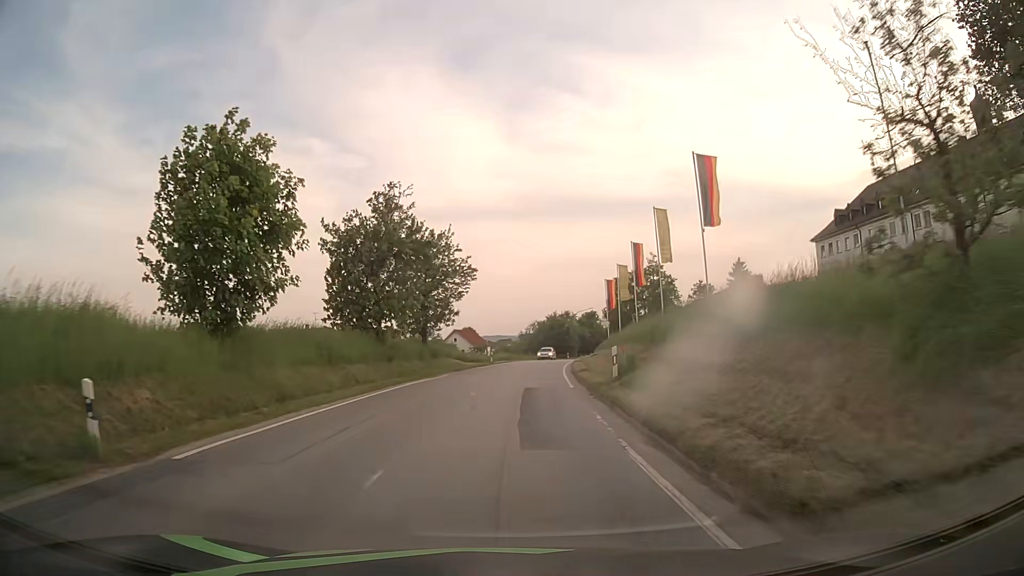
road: secondary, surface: asphalt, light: Day
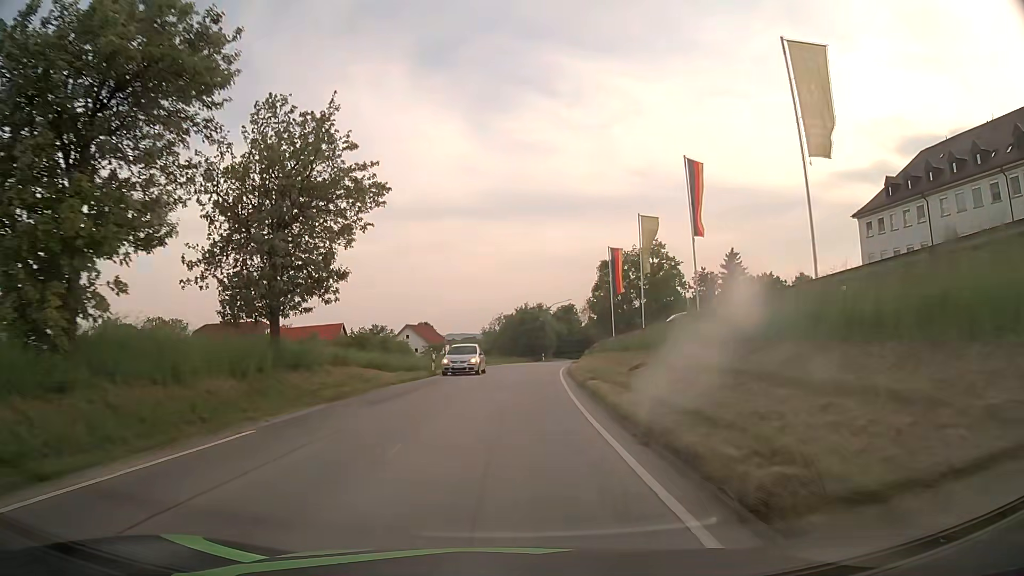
(+0.7, +22.0) m; +3°
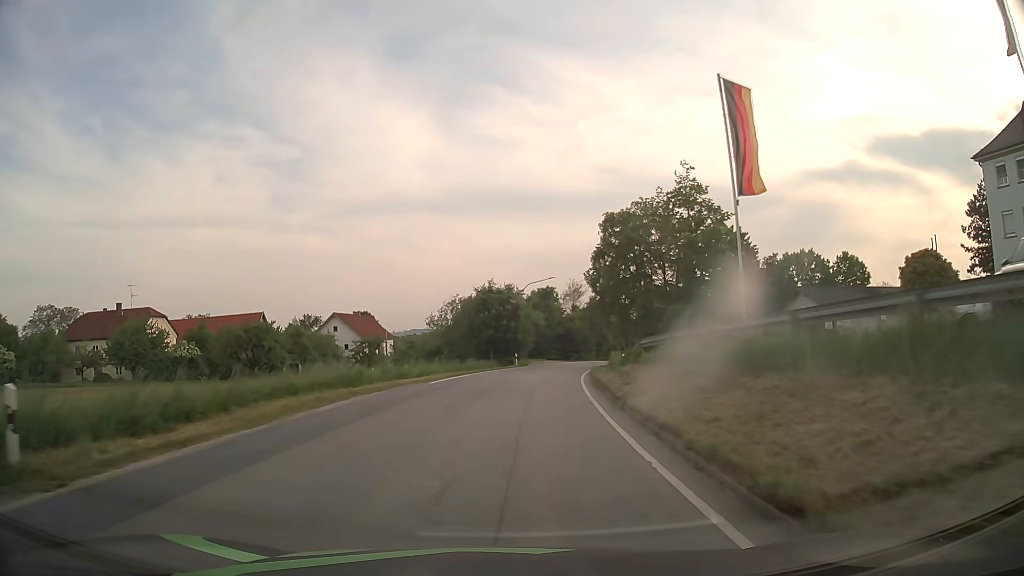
(+0.7, +29.6) m; +3°
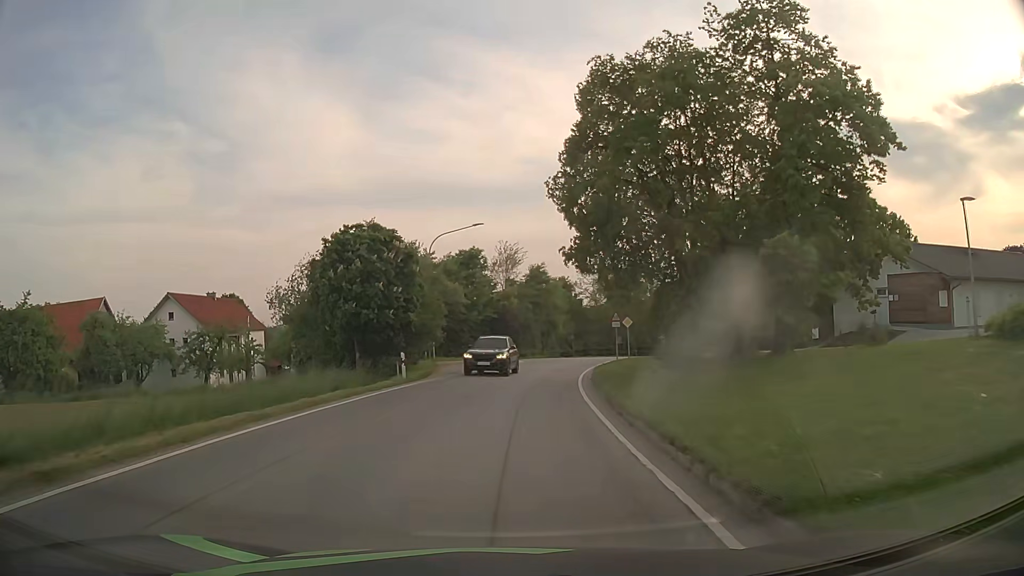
(+1.6, +29.7) m; +7°
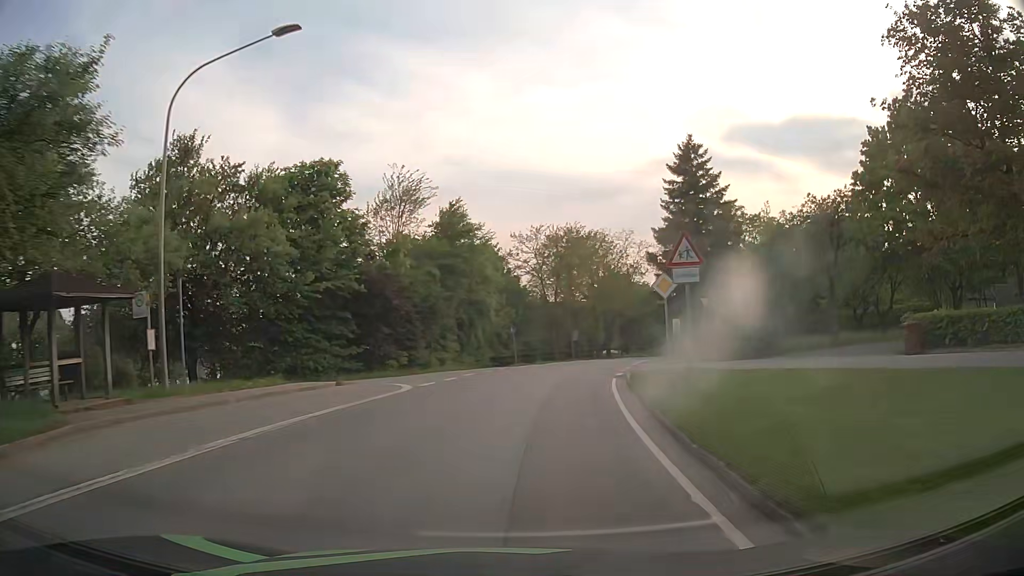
(+1.6, +29.7) m; +6°
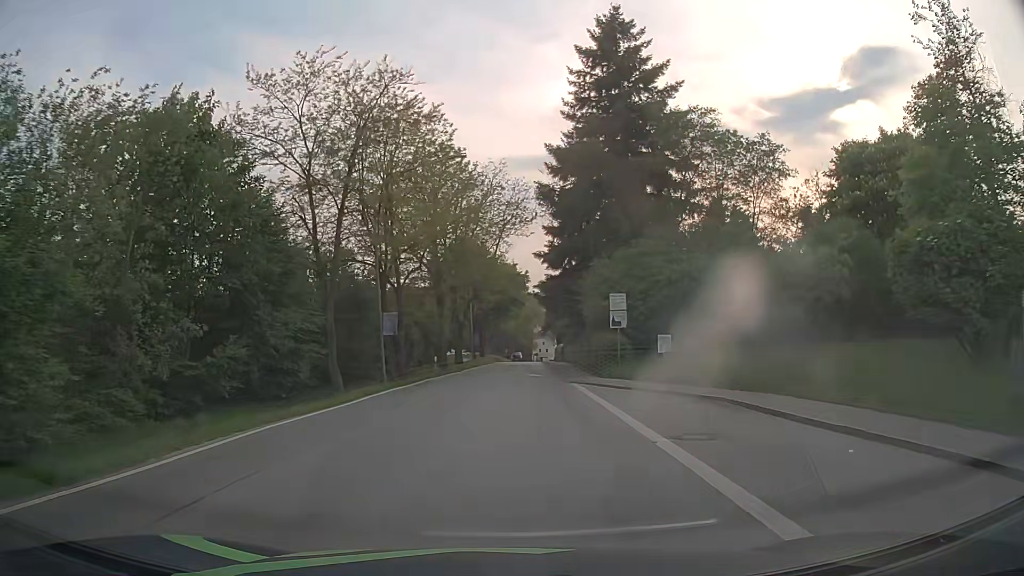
(+4.6, +36.5) m; +14°
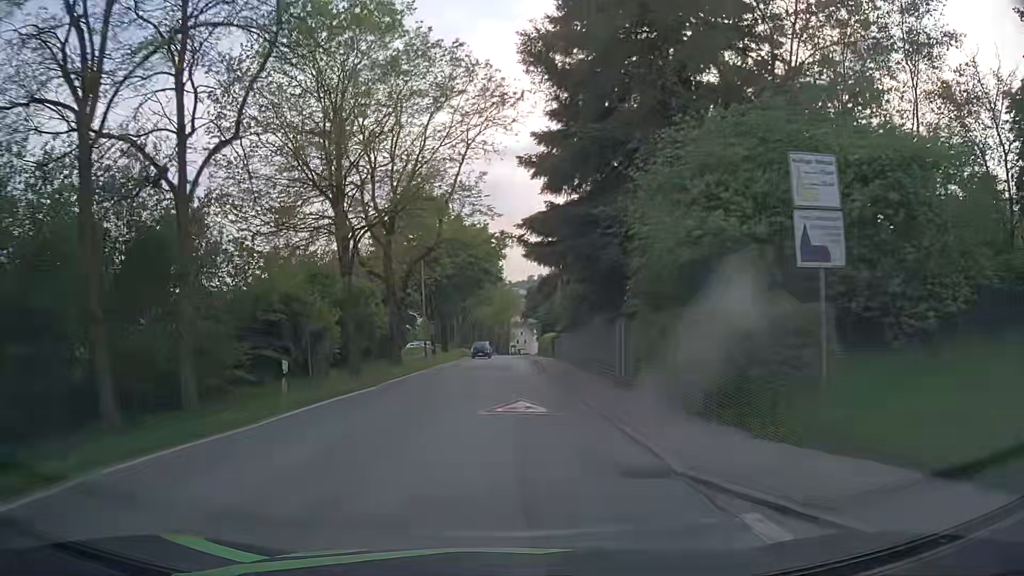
(+0.5, +22.2) m; +2°
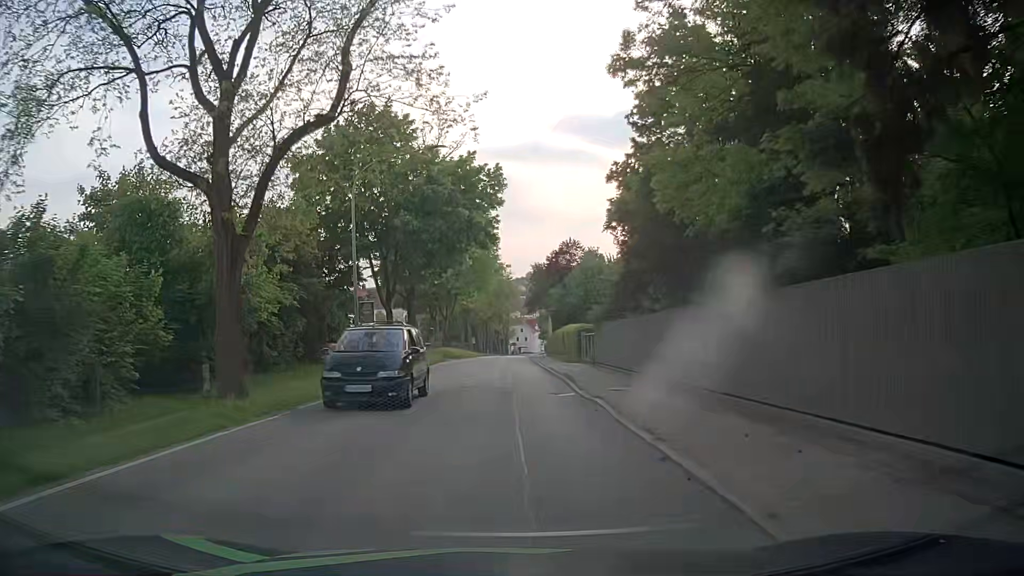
(0.0, +22.2) m; 0°
(0, +10) (0, +20) (0, +30) (0, +40) (0, +50) (0, +60) (0, +70) (0, +80) (0, +90) (0, +100) m
